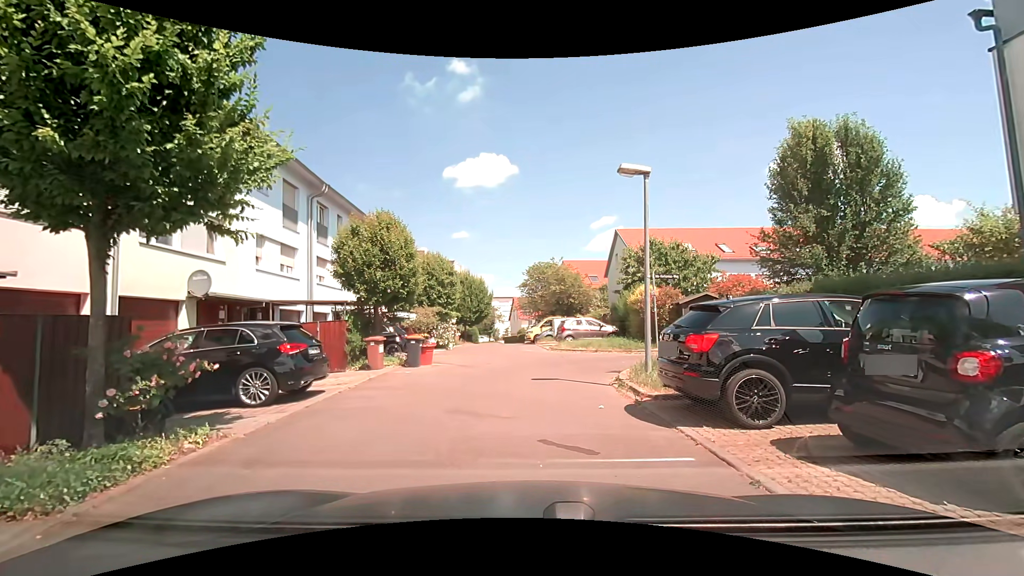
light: Day
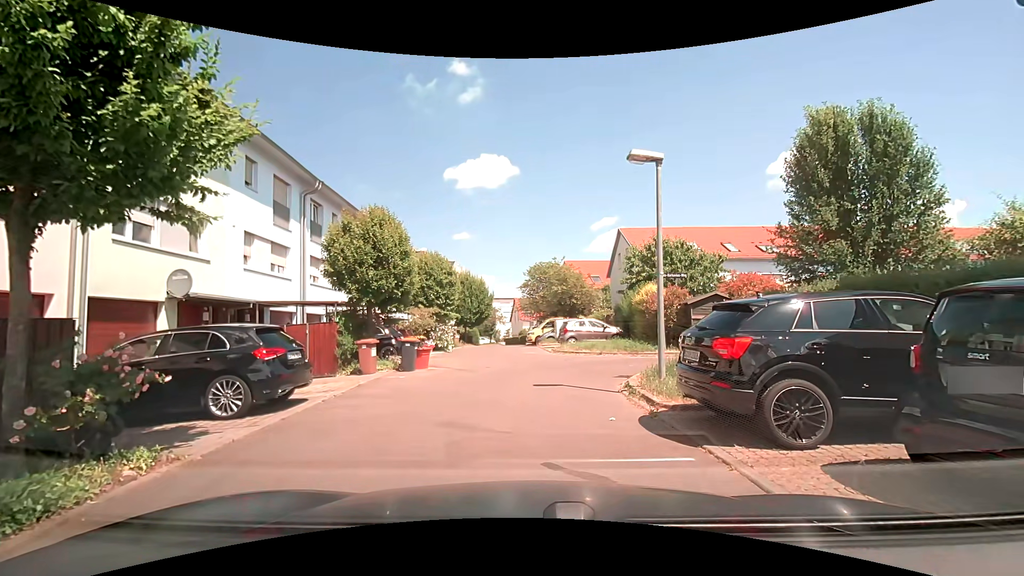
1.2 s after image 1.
(0.0, +0.8) m; 0°
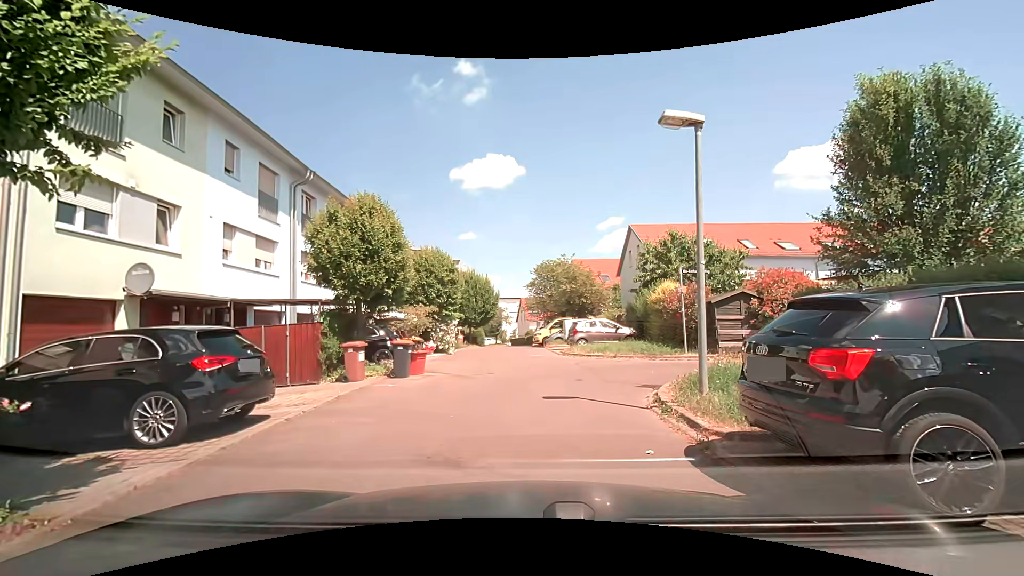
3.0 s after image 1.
(0.0, +1.6) m; 0°
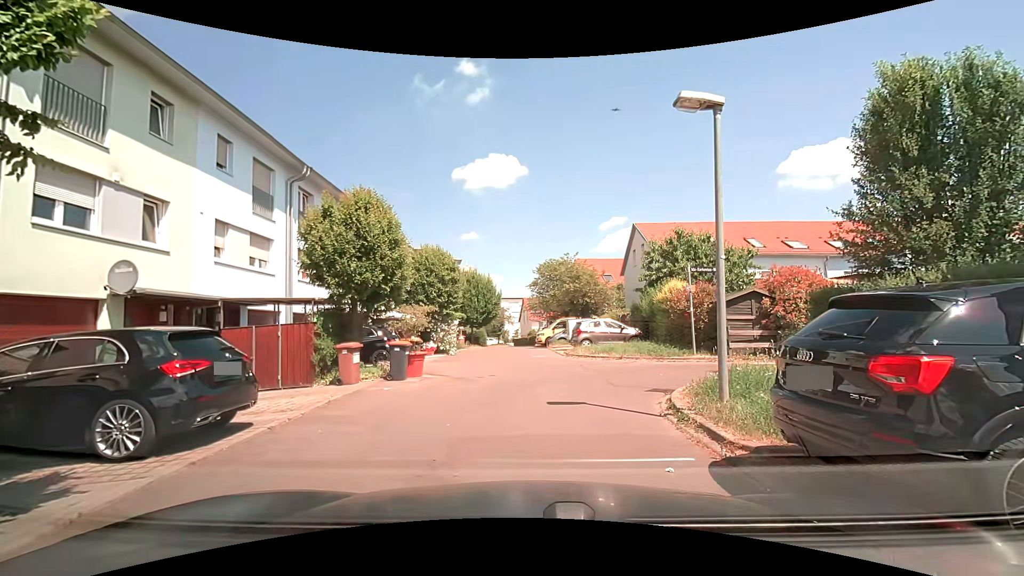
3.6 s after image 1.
(0.0, +0.6) m; 0°
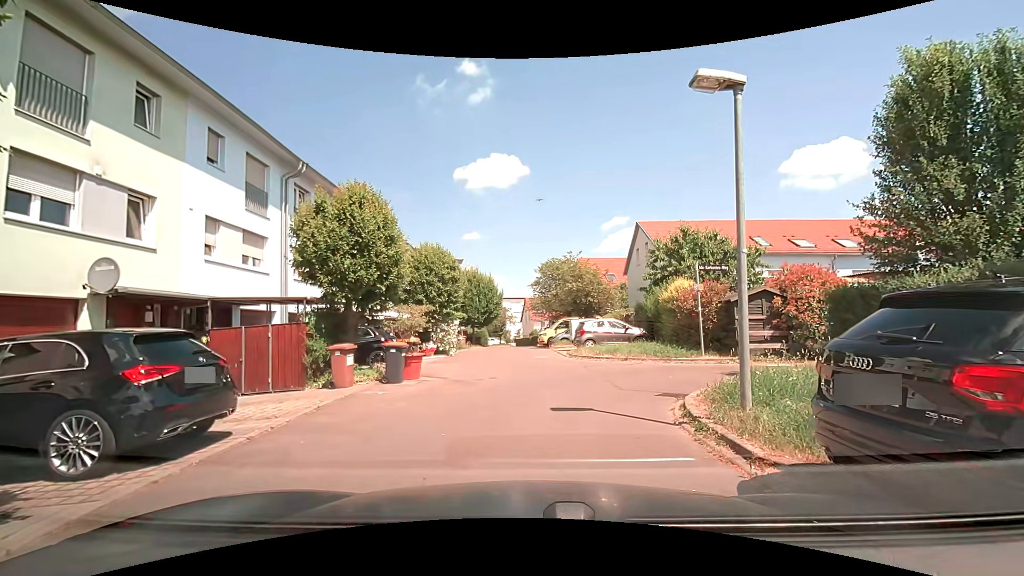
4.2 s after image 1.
(0.0, +0.6) m; 0°
